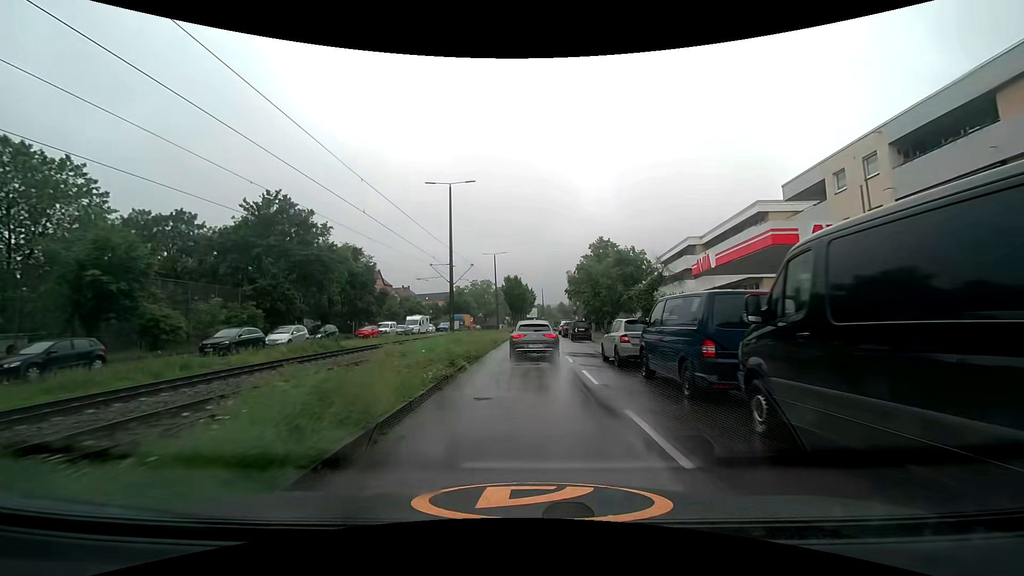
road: secondary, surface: asphalt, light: Day
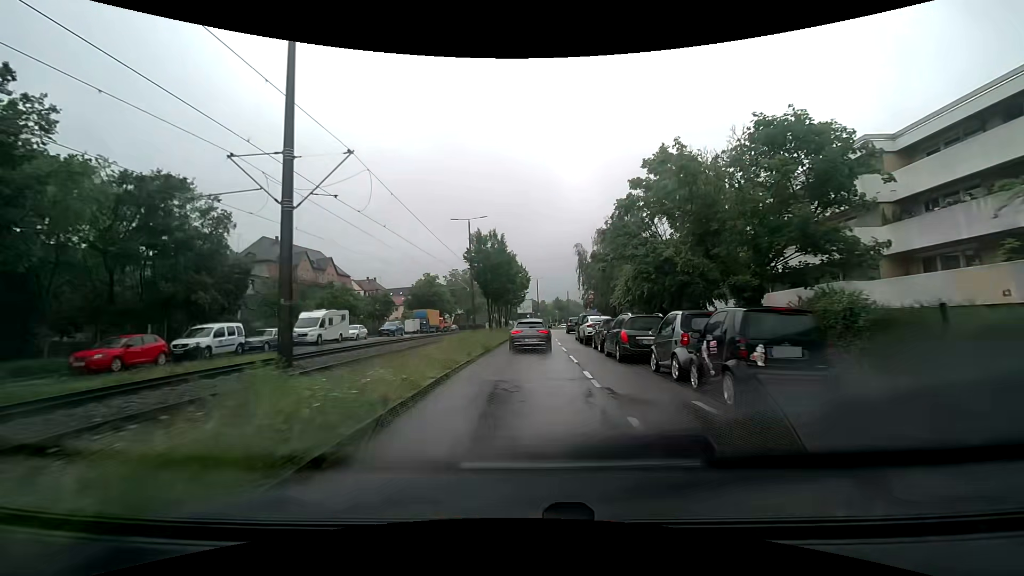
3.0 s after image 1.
(-0.1, +30.7) m; 0°
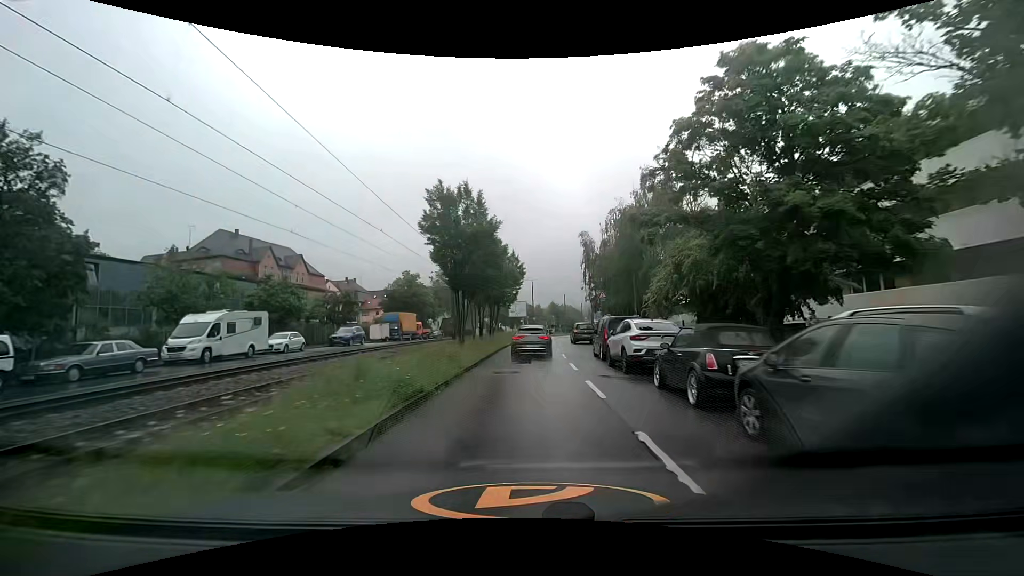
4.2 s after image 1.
(+0.1, +12.4) m; +1°
